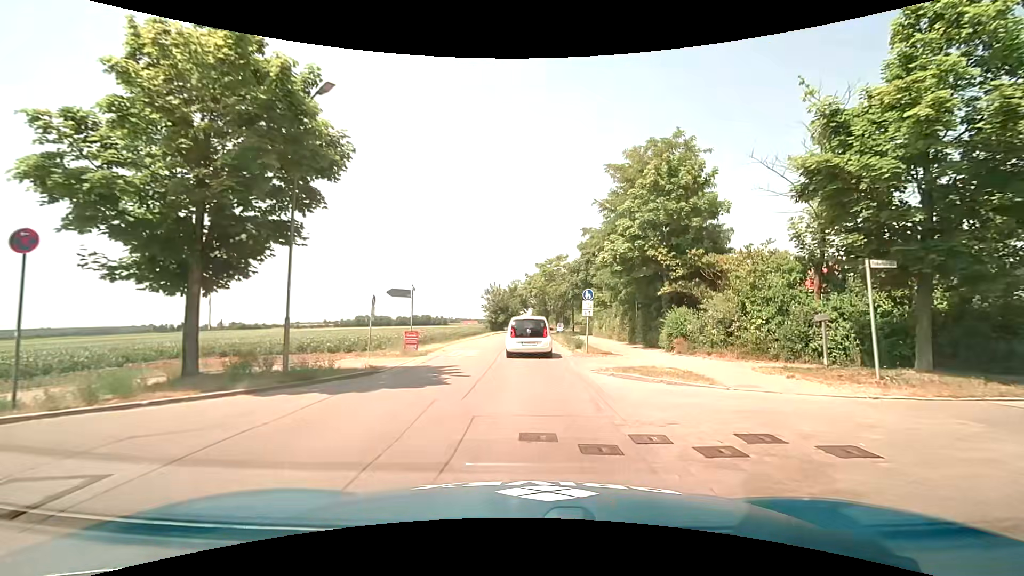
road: tertiary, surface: asphalt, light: Day
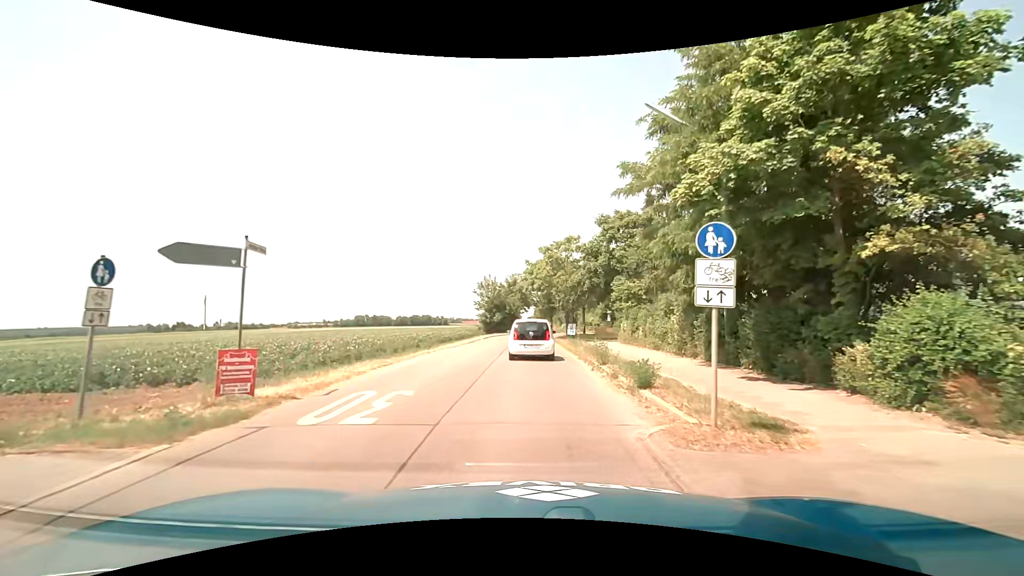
(0.0, +12.5) m; -2°
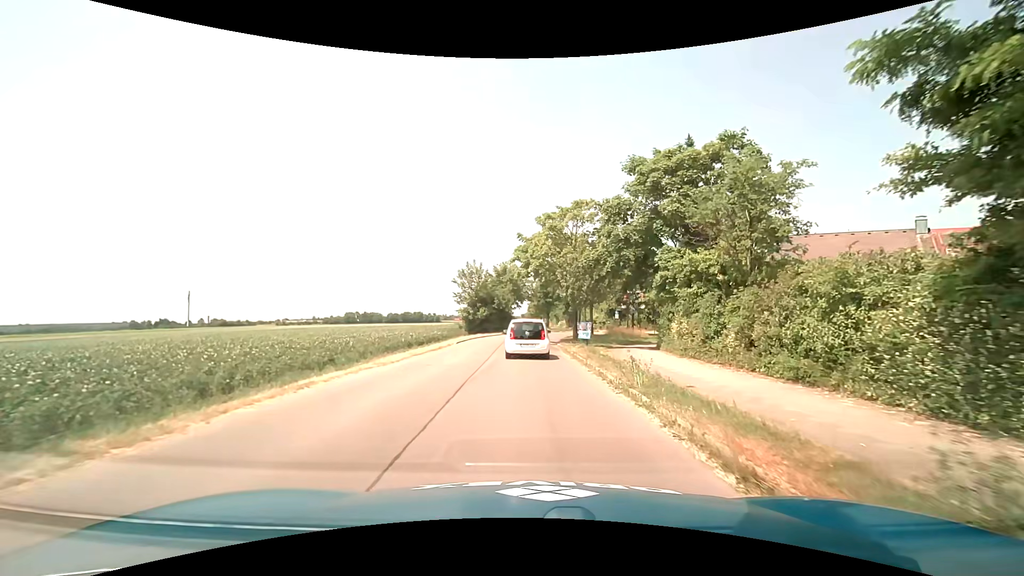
(+0.2, +12.4) m; +2°
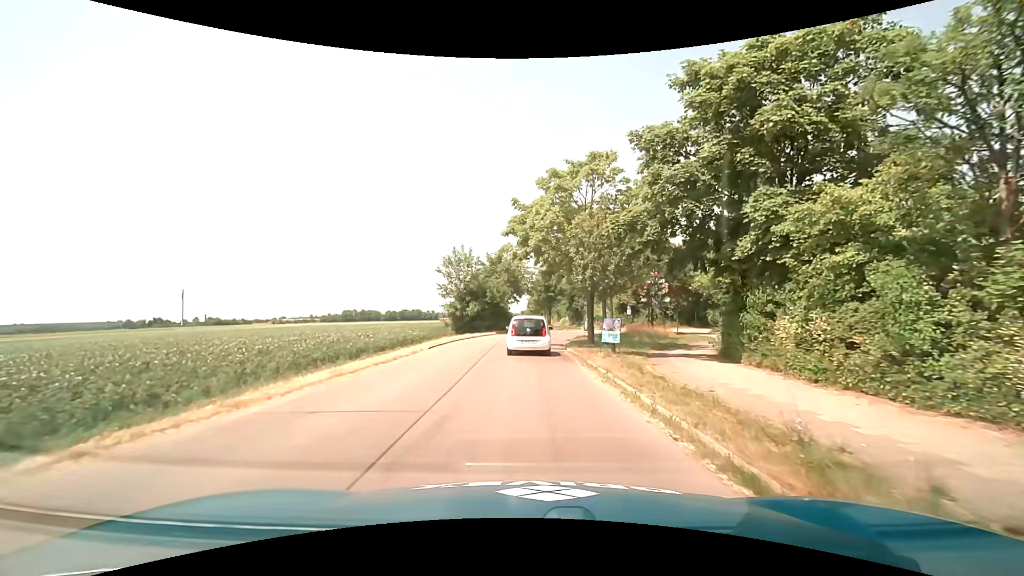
(0.0, +8.3) m; 0°
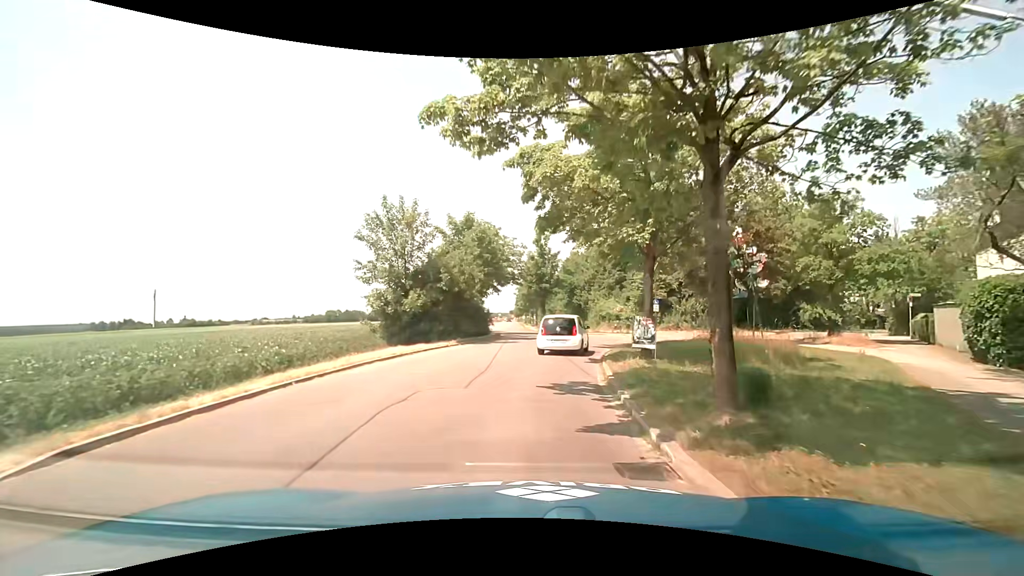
(+0.1, +17.2) m; +2°
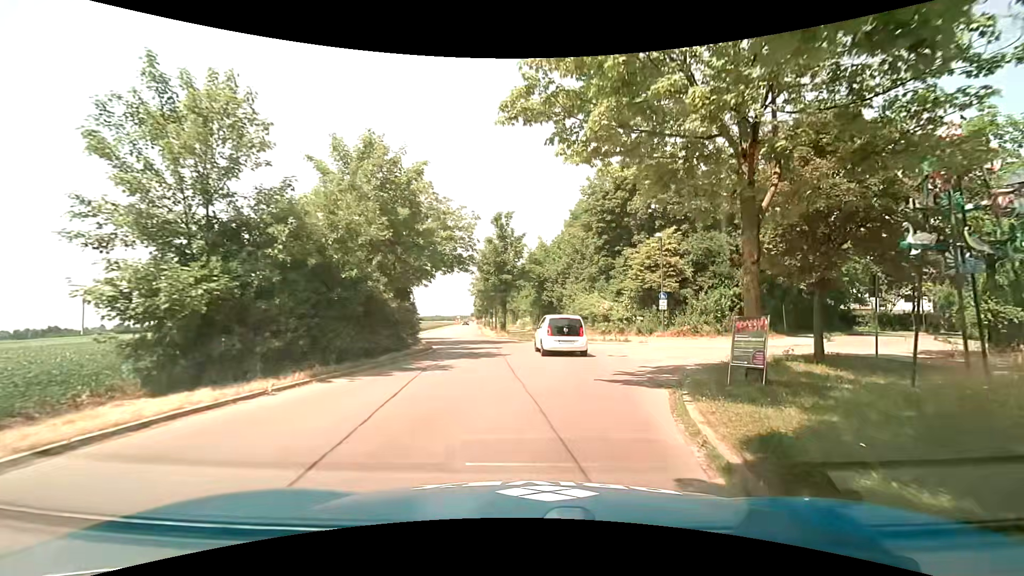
(+0.2, +12.9) m; +4°
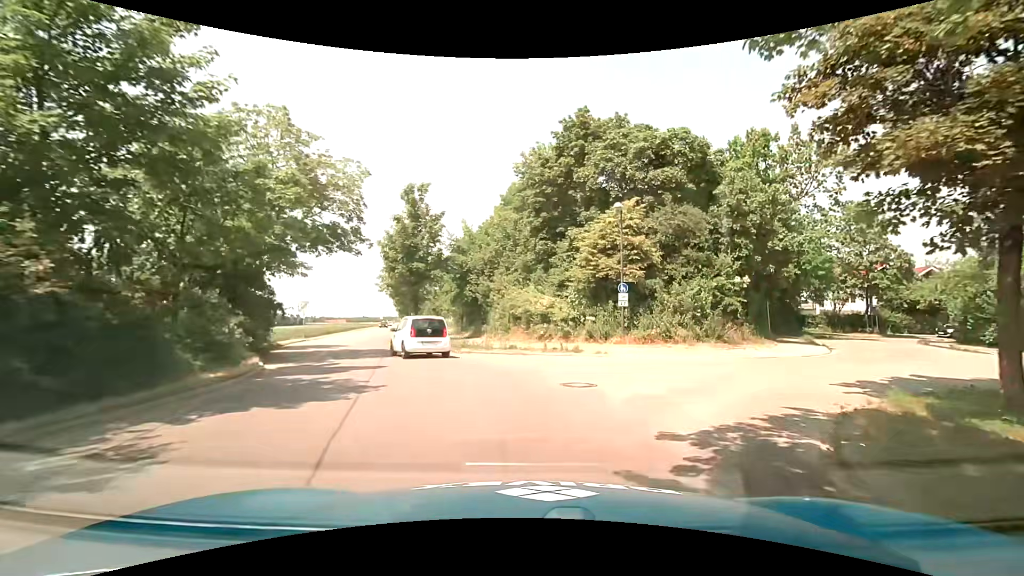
(+0.6, +8.6) m; +8°
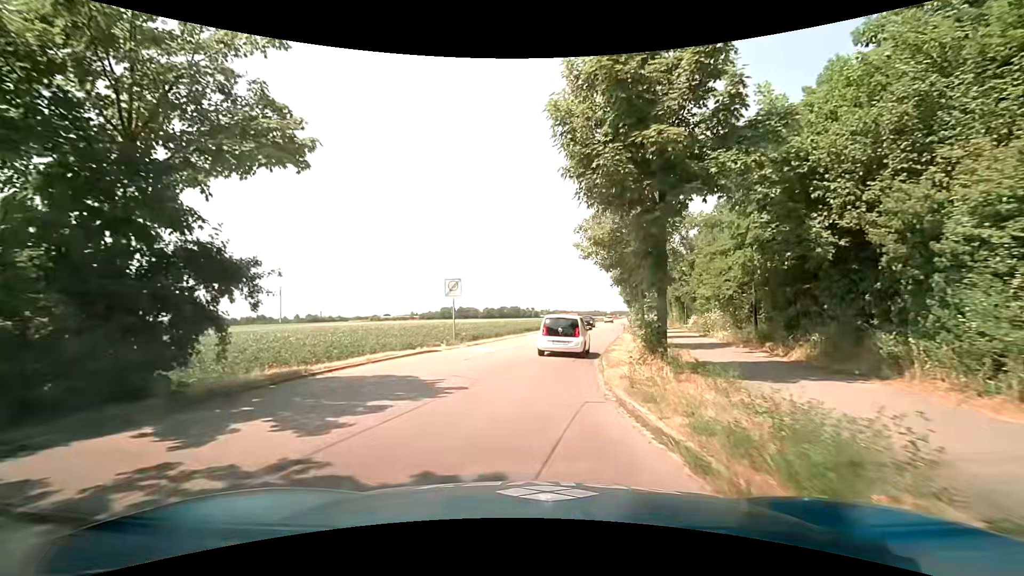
(-4.2, +21.4) m; -26°
(0, +10) (+1, +20) (+3, +30) (+5, +39) (+7, +49) (+9, +59) (+11, +69) (+14, +79) (+15, +88) (+17, +98) m
